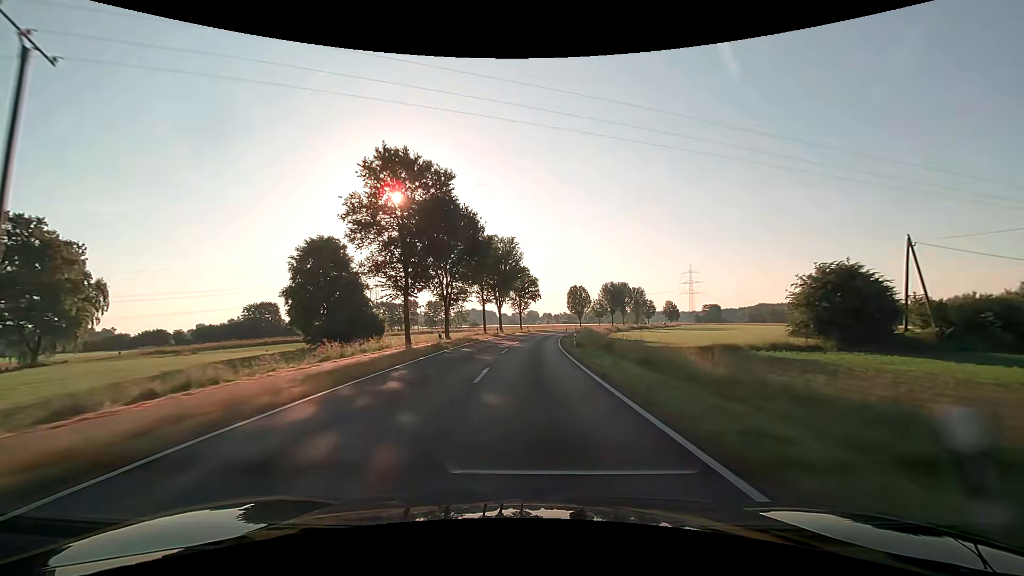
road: secondary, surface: asphalt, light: Day
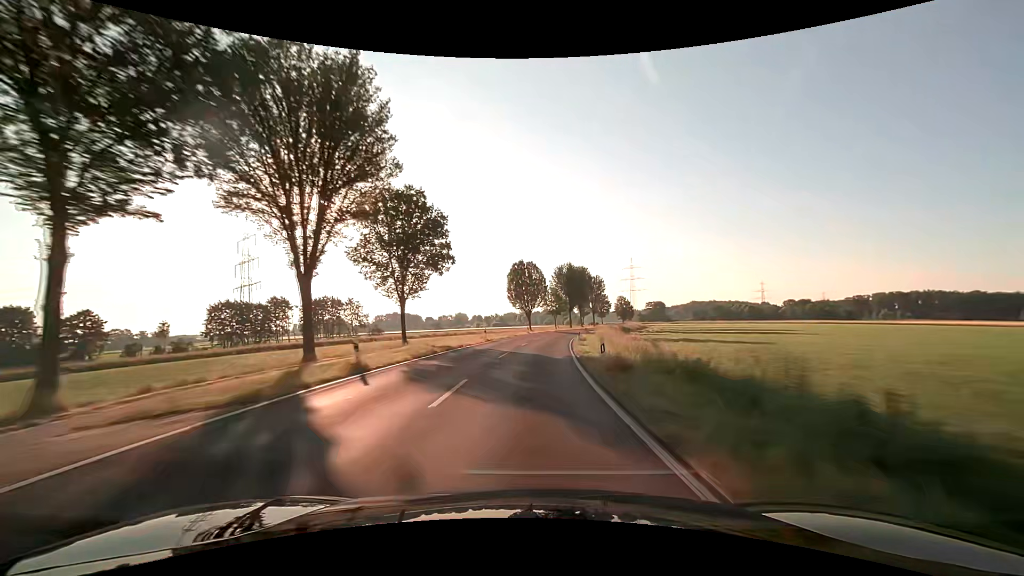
(+3.4, +63.0) m; +8°
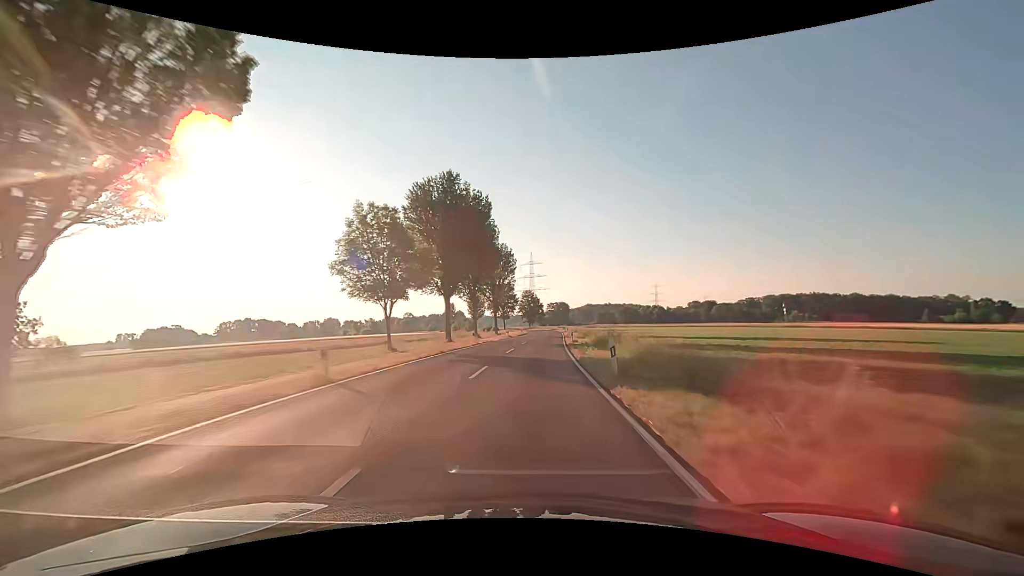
(+8.6, +78.3) m; +12°
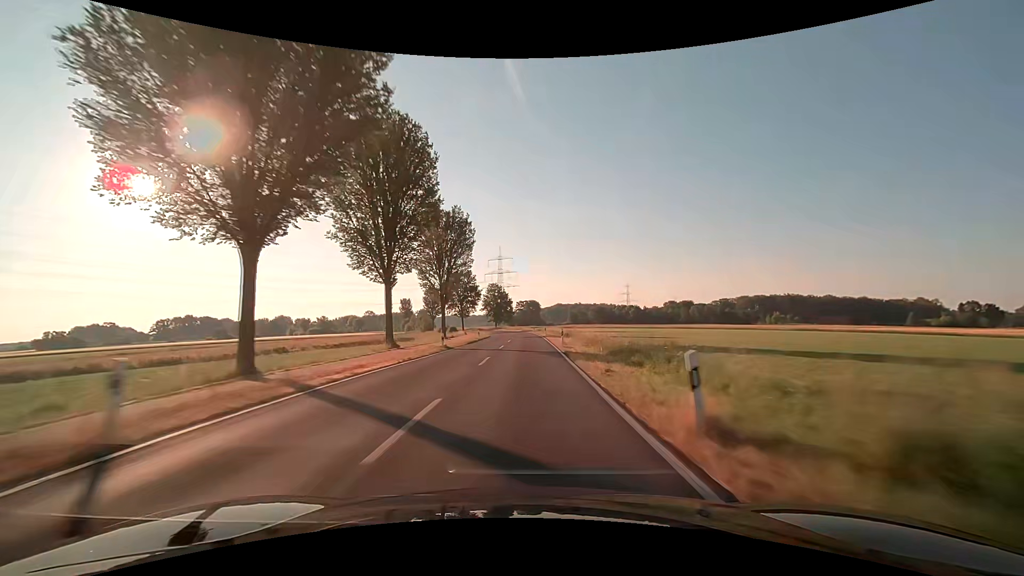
(+1.1, +31.6) m; +4°
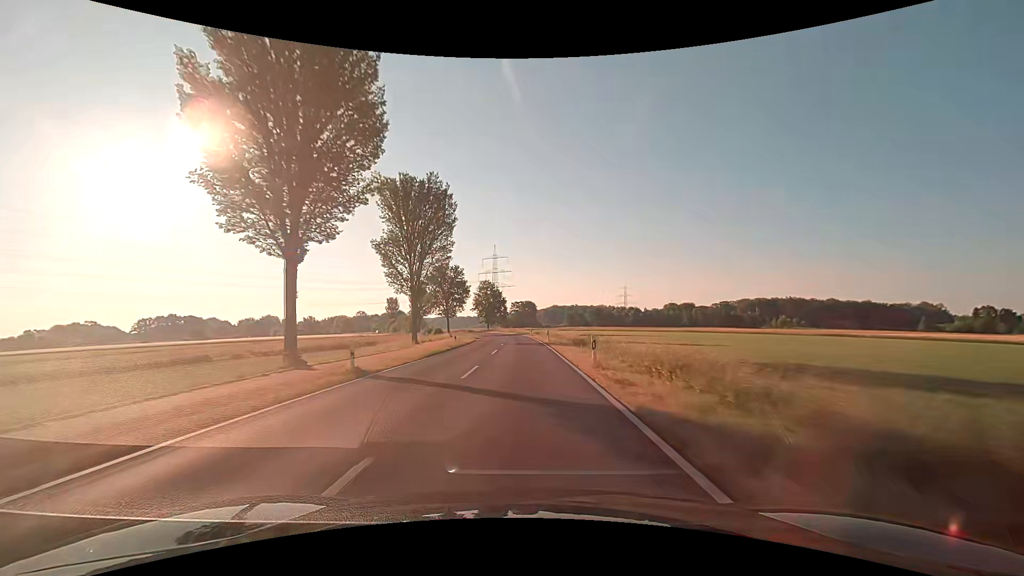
(+0.1, +15.8) m; +1°
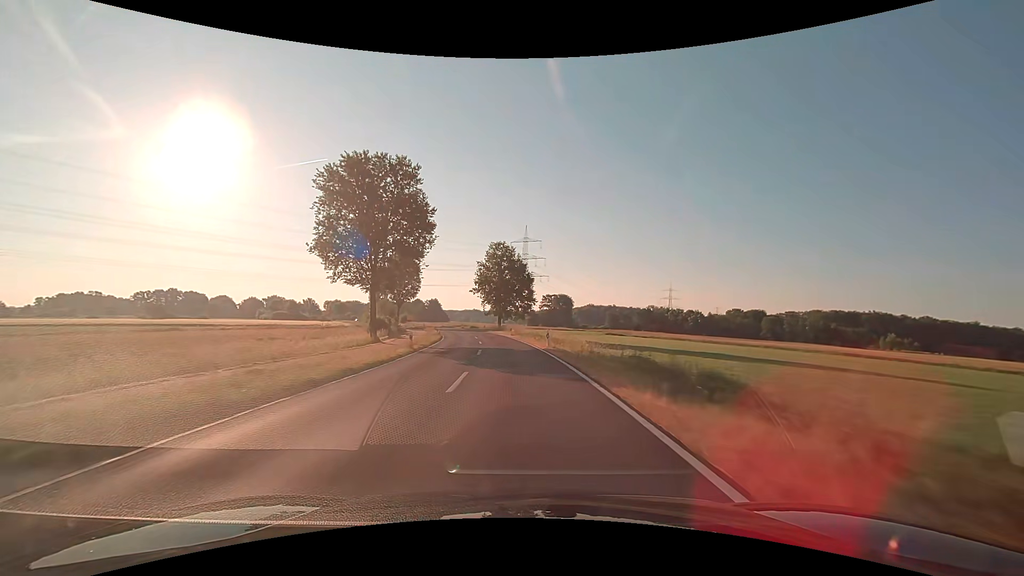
(-1.2, +63.2) m; -3°
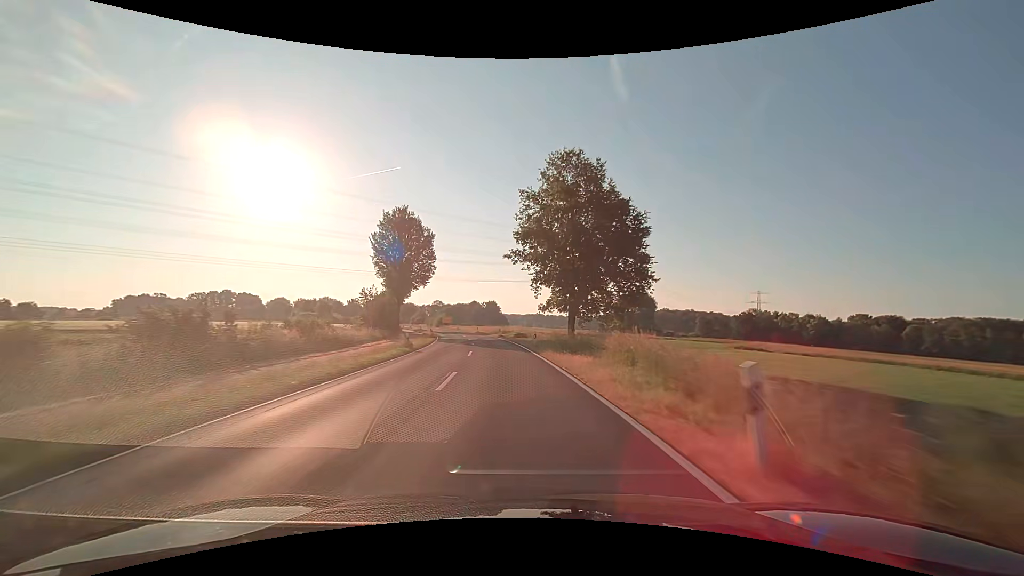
(-2.9, +47.3) m; -7°
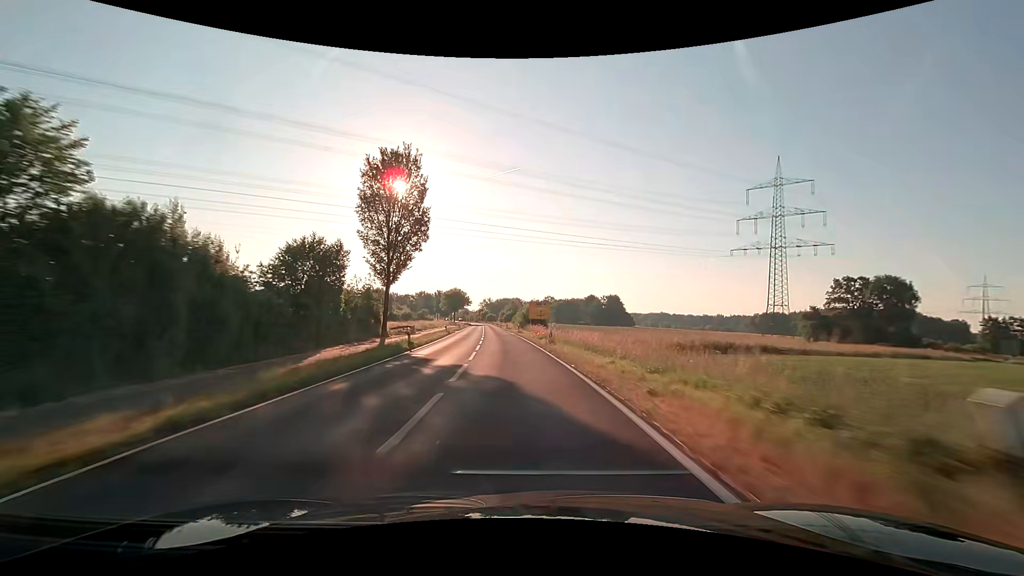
(-8.7, +76.5) m; -13°
(0, +10) (-1, +20) (-1, +30) (-2, +40) (-2, +50) (-3, +60) (-4, +70) (-5, +80) (-6, +90) (-7, +100) m
